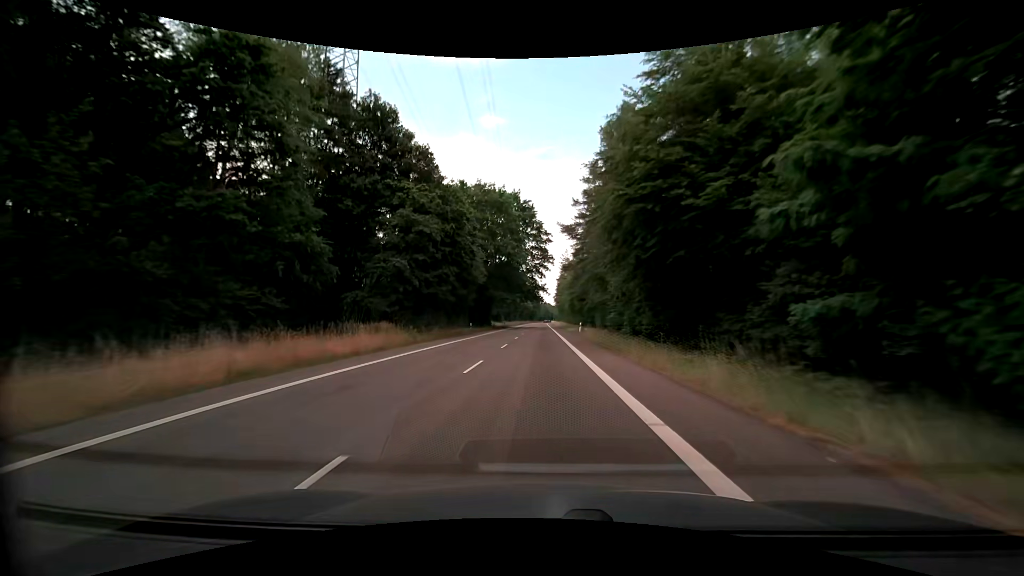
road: secondary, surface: asphalt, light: Day
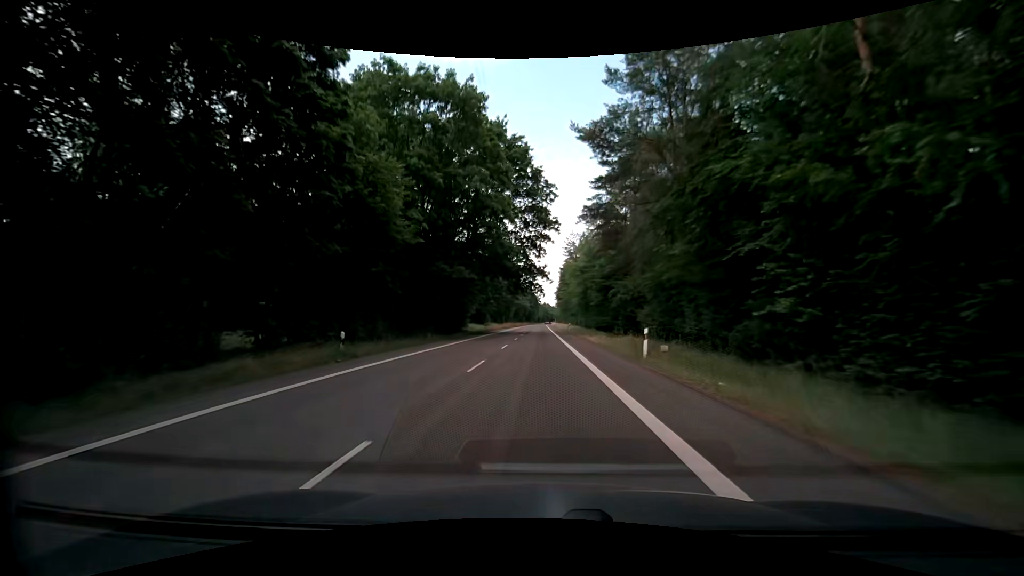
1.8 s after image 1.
(0.0, +33.4) m; 0°
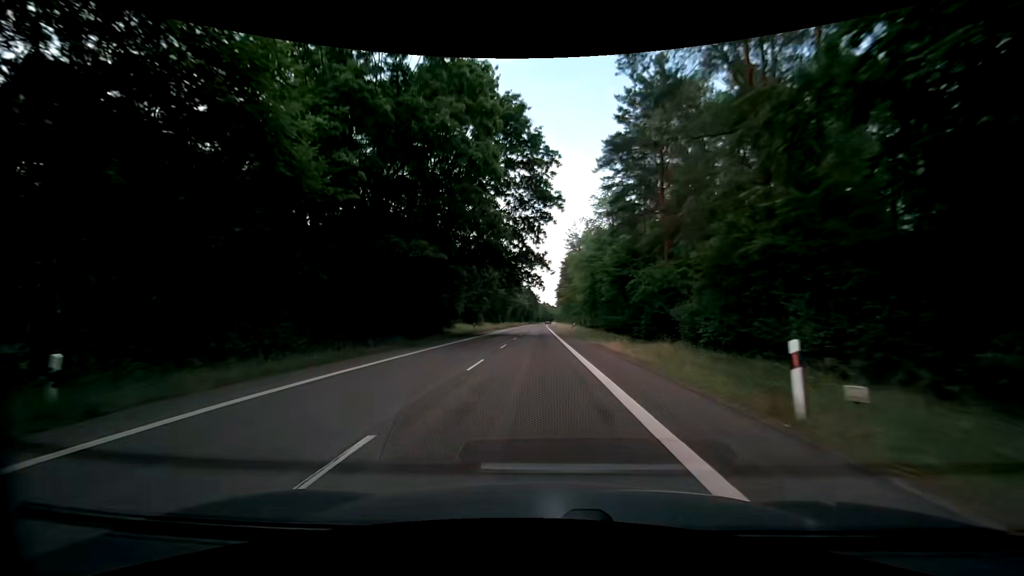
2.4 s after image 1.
(0.0, +11.1) m; 0°
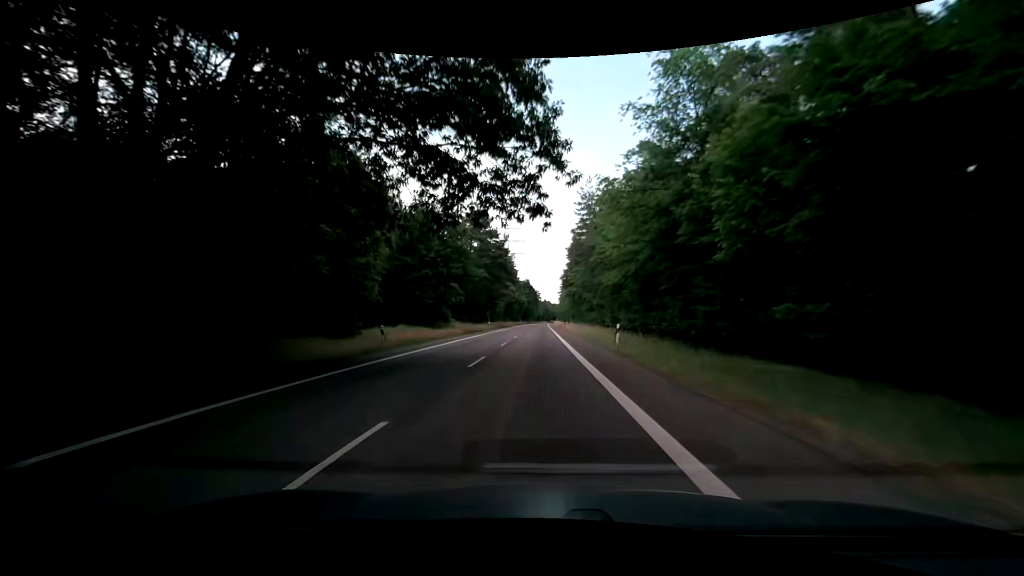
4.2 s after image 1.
(-0.1, +33.4) m; 0°
(0, +10) (0, +20) (0, +30) (0, +40) (0, +50) (0, +60) (-1, +70) (-1, +80) (-1, +90) (-1, +100) m
